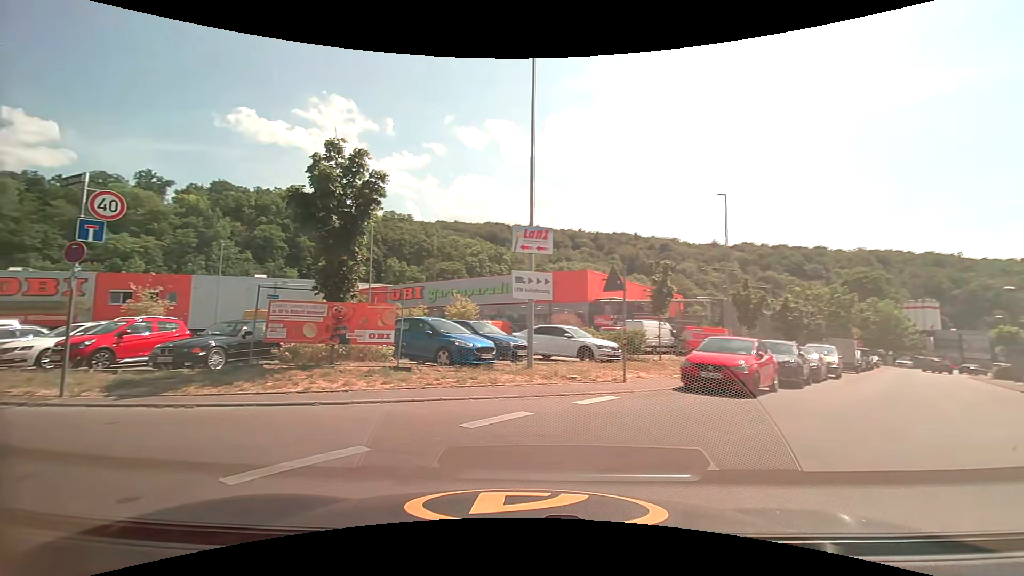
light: Day
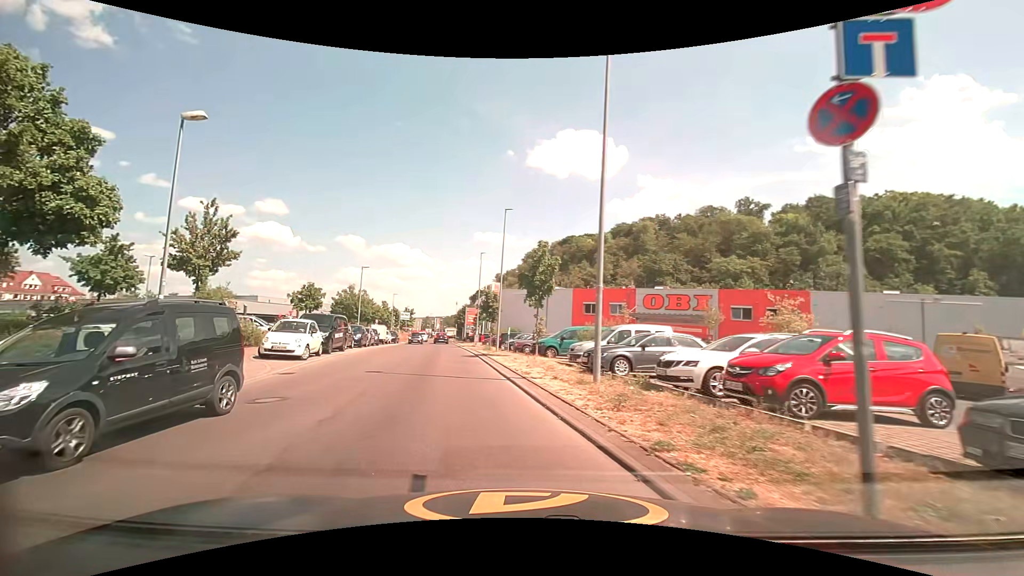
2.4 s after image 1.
(-5.3, +7.3) m; -63°
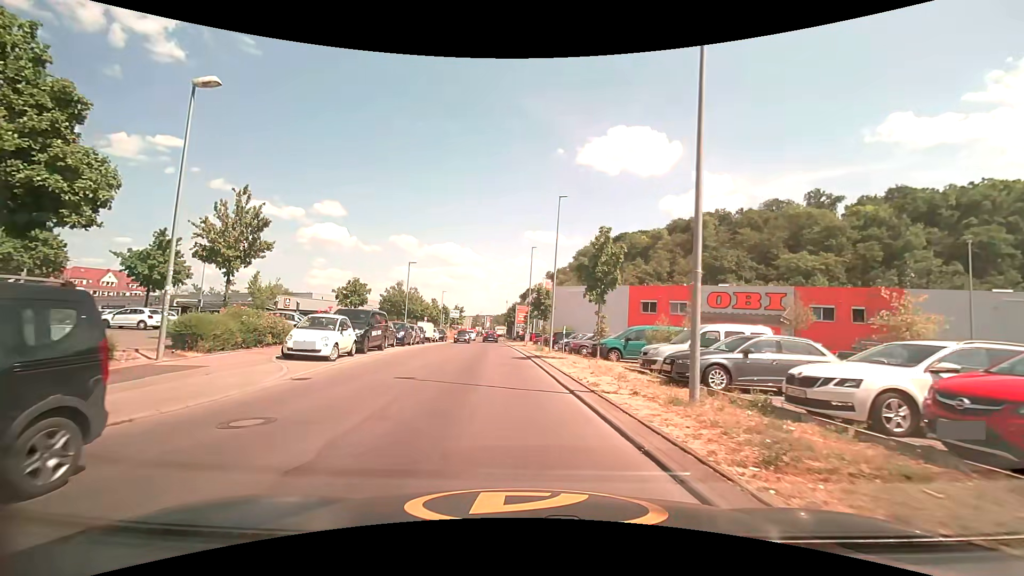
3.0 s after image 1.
(-0.2, +3.0) m; -6°
